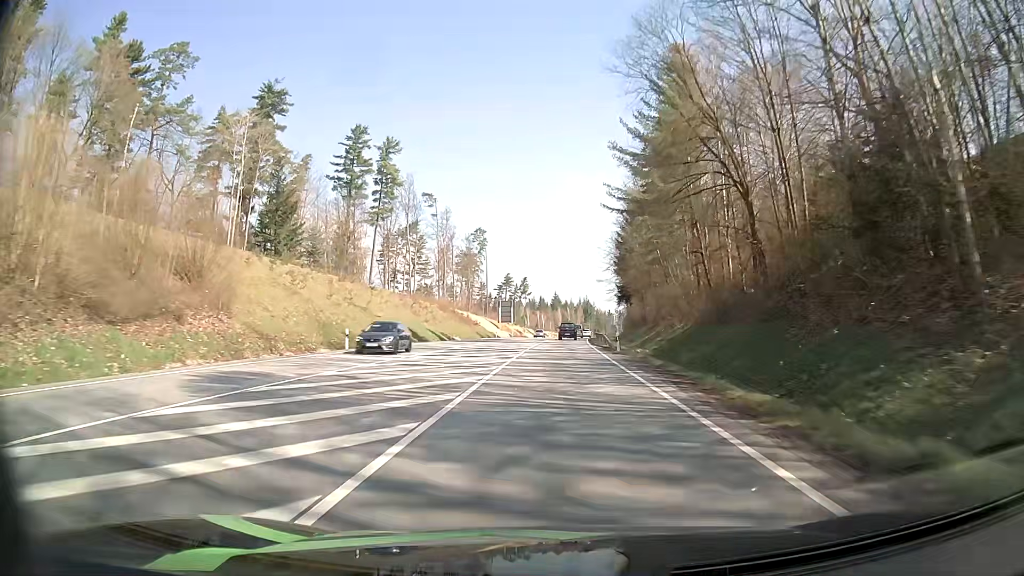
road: primary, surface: asphalt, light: Day
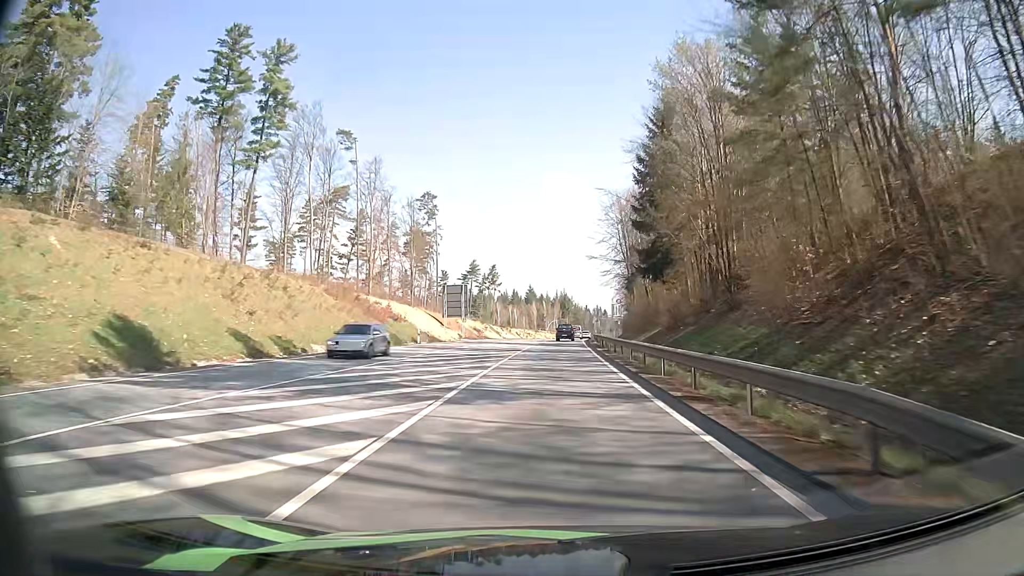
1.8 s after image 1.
(+0.8, +41.6) m; +2°
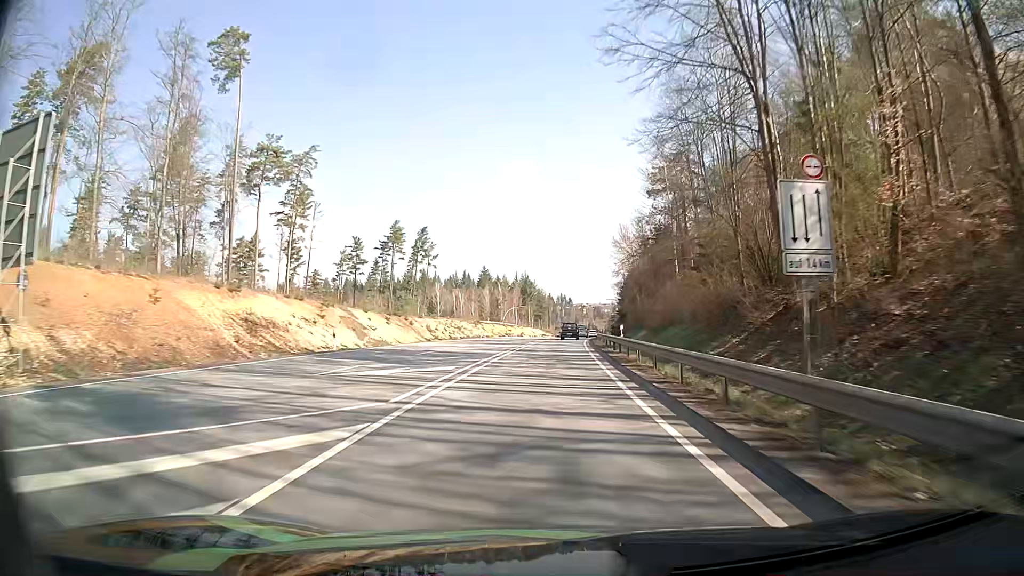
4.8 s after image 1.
(+2.2, +71.4) m; +3°
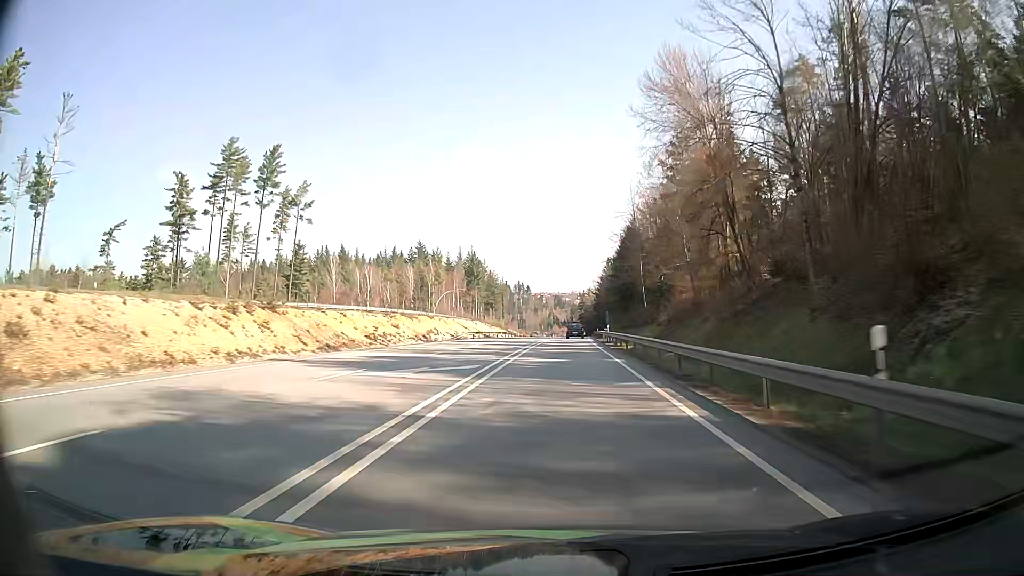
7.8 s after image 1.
(+2.2, +73.2) m; +3°
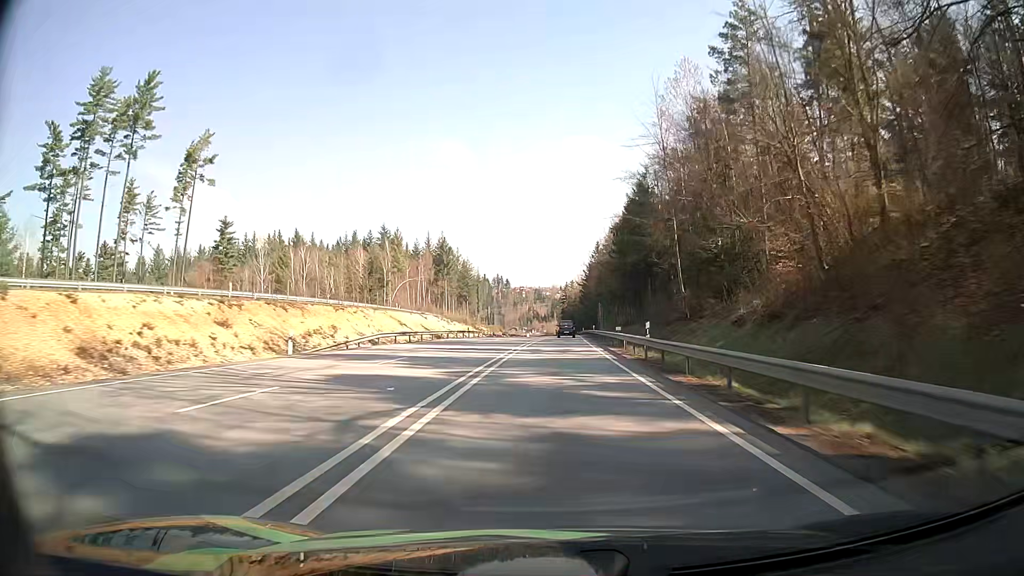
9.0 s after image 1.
(+0.6, +29.9) m; +2°
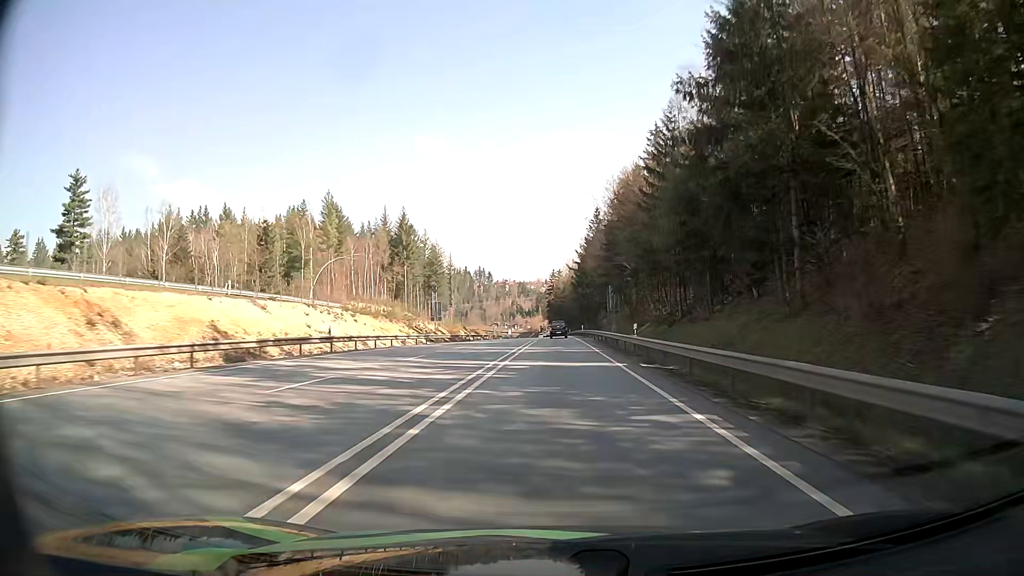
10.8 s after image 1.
(+0.6, +44.4) m; +1°
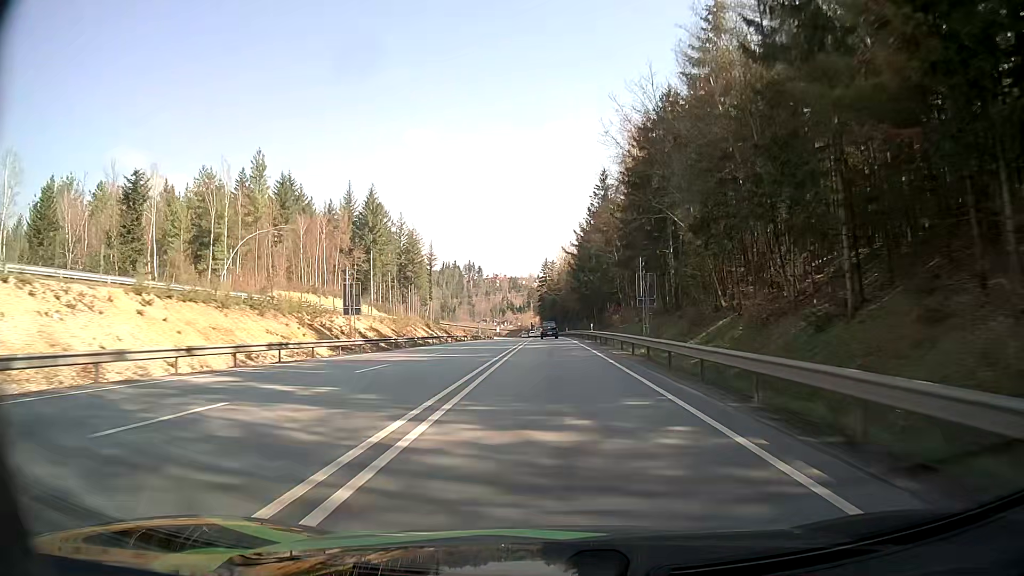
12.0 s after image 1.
(+0.2, +29.7) m; +1°
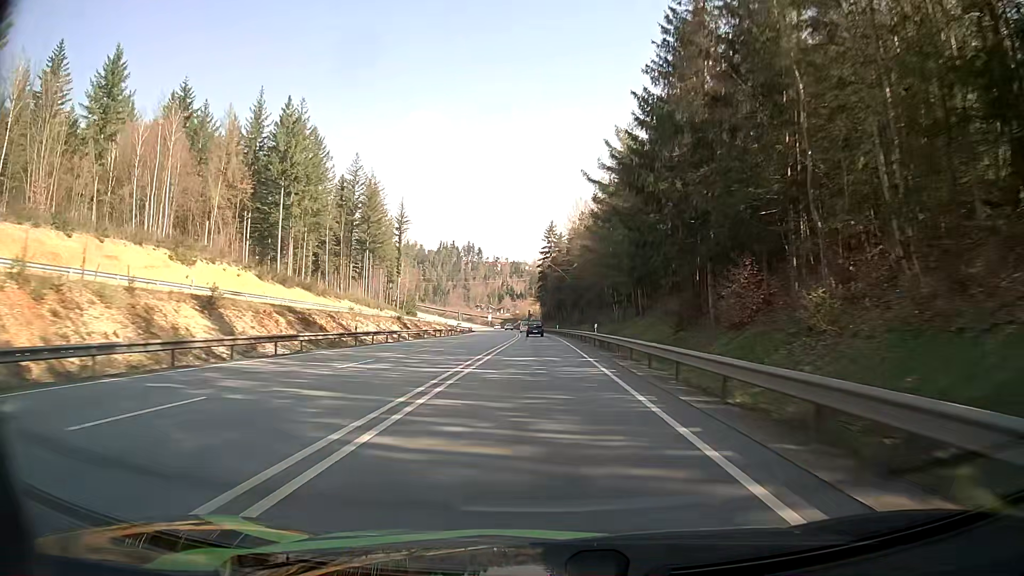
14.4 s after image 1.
(+0.3, +60.1) m; 0°
